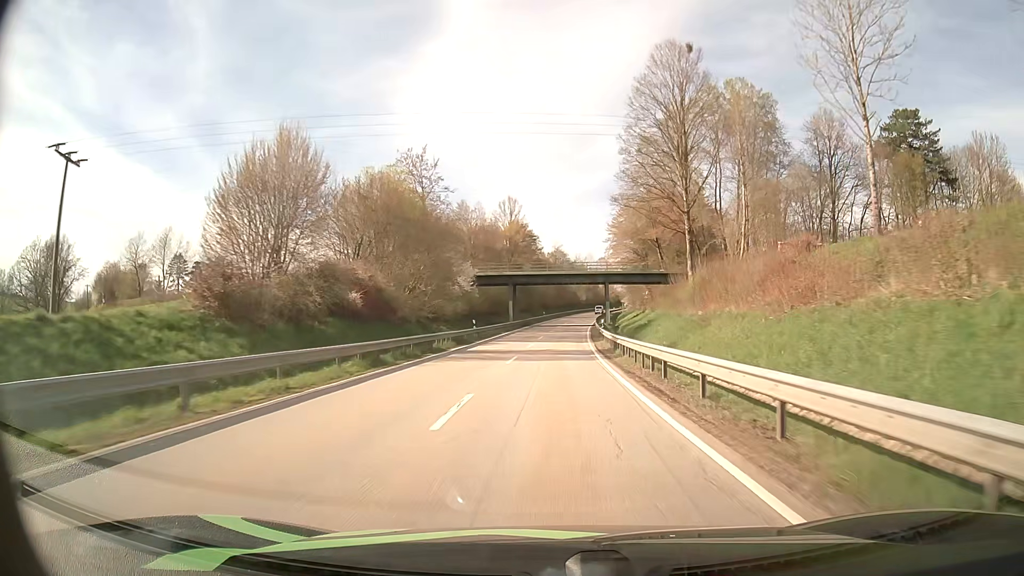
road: secondary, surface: asphalt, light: Day
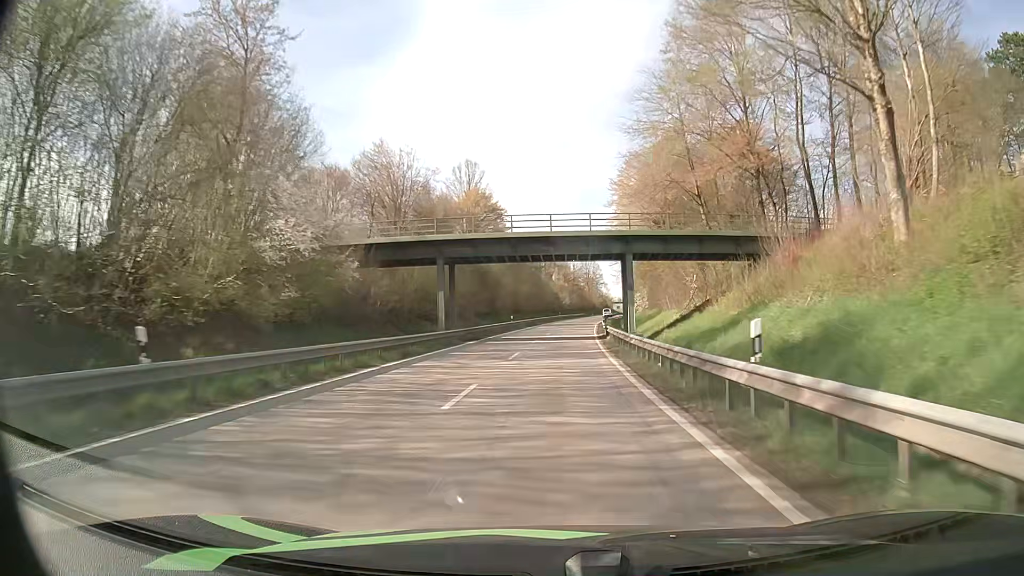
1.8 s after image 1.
(+0.7, +36.7) m; +2°
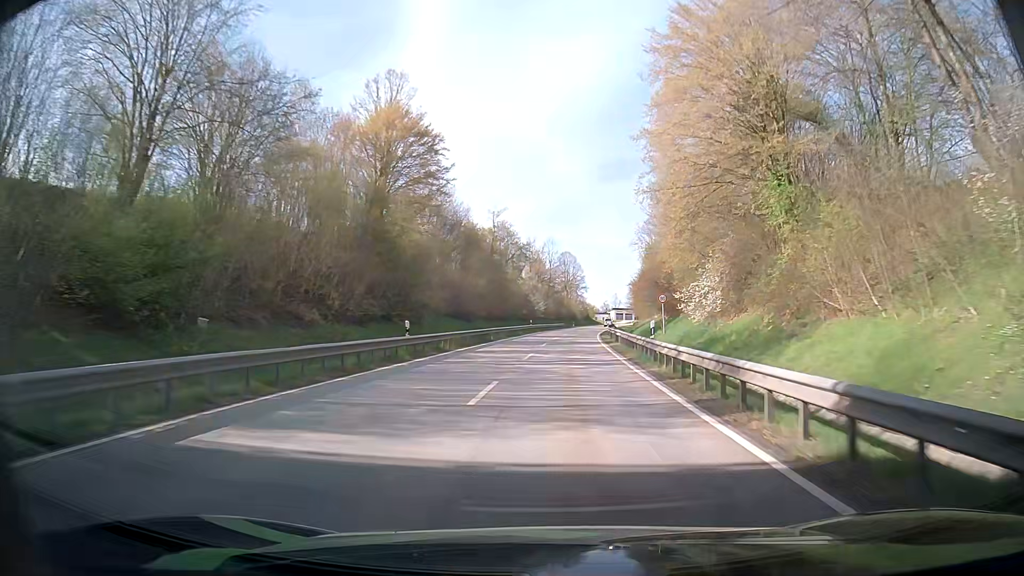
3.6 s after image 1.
(+0.5, +37.5) m; +2°
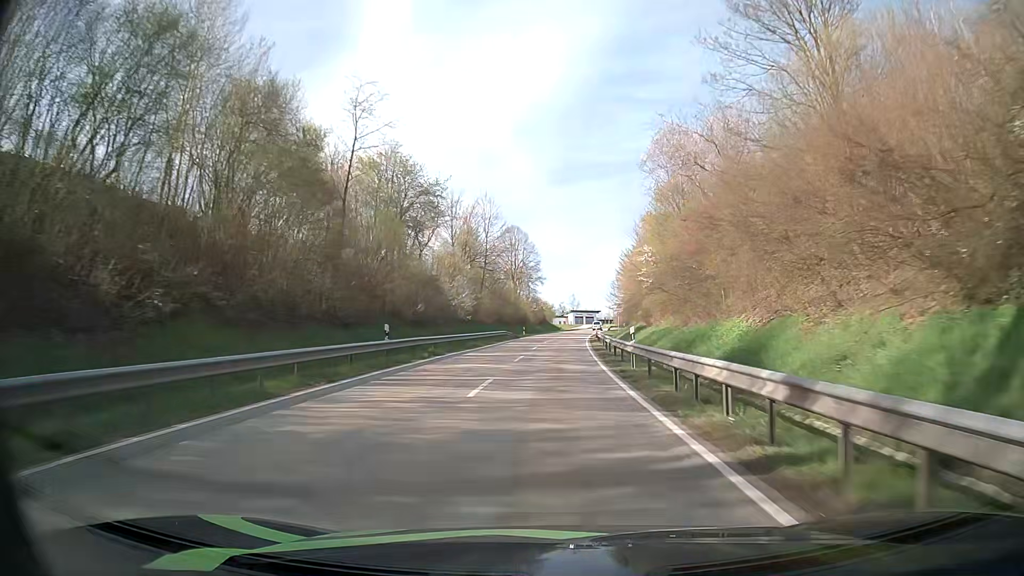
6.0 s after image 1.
(+1.8, +48.9) m; +4°
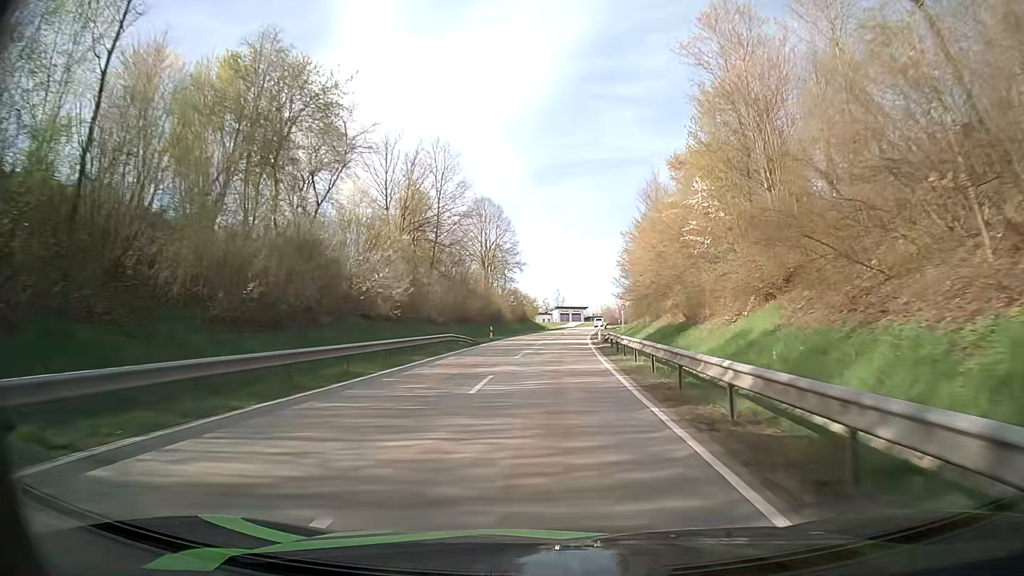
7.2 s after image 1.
(+0.3, +24.5) m; +2°
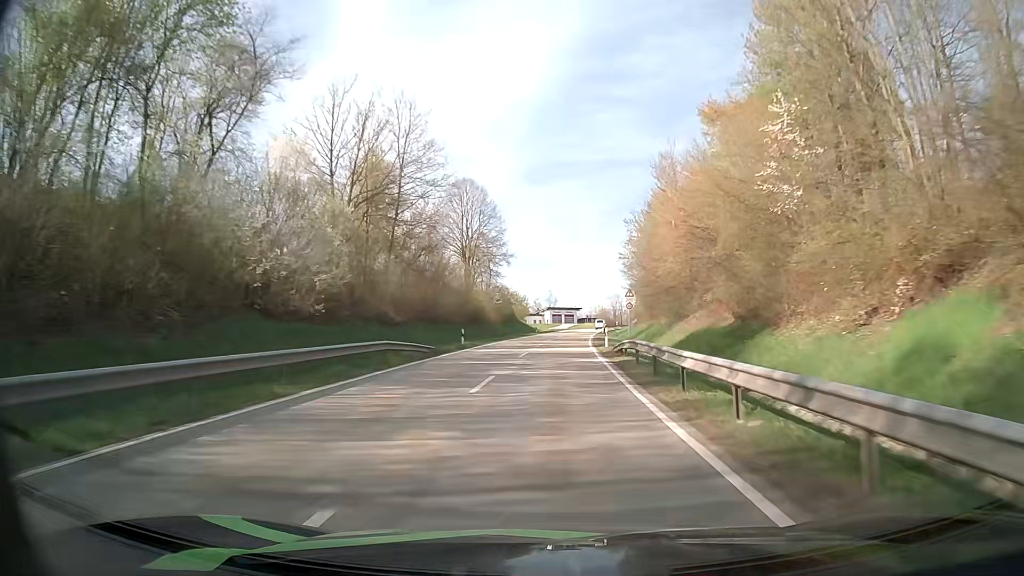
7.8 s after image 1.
(+0.1, +12.3) m; 0°
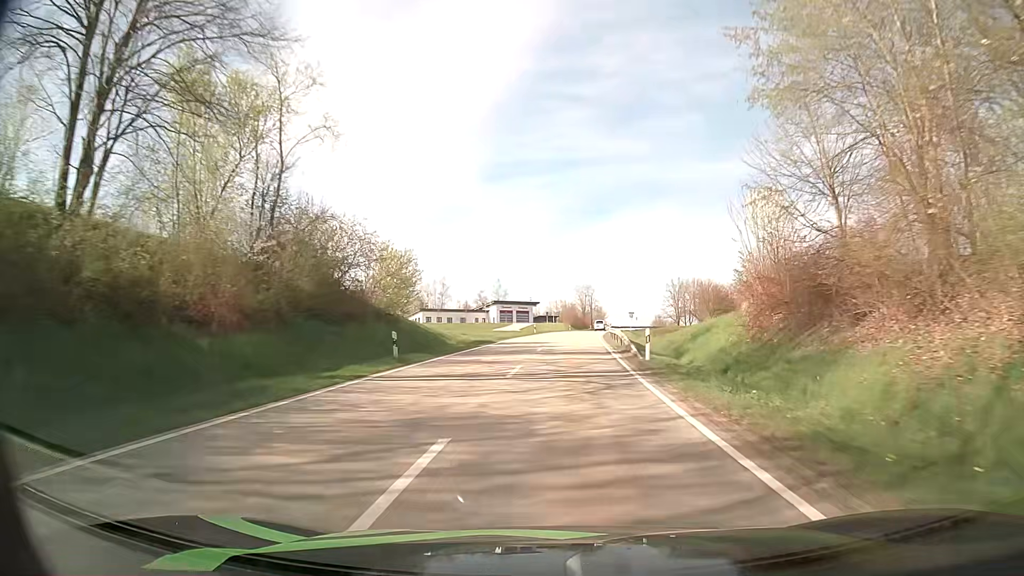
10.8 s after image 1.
(+2.2, +59.8) m; +4°
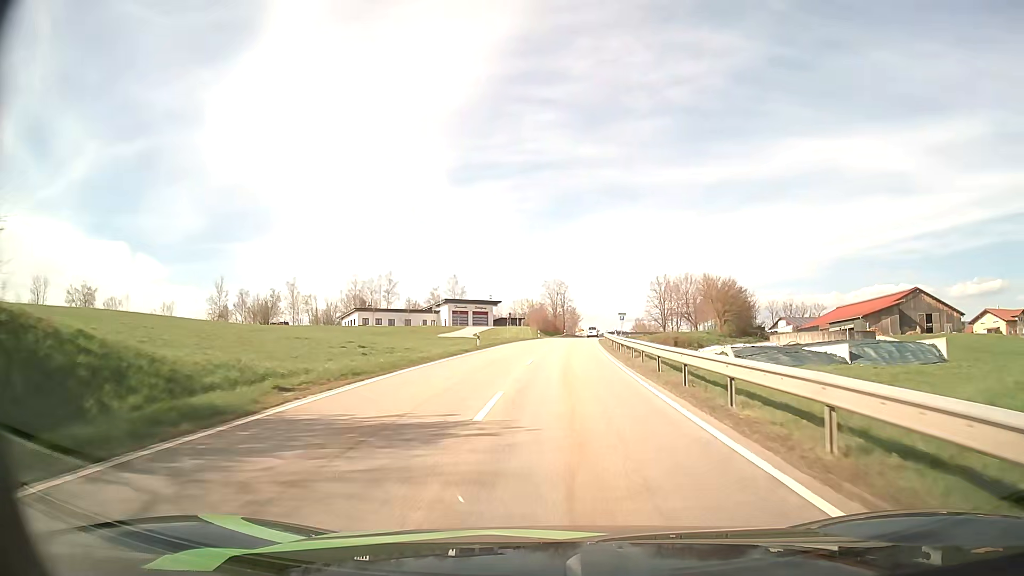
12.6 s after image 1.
(+0.7, +31.5) m; +3°
(0, +10) (0, +20) (+1, +30) (+2, +40) (+2, +50) (+3, +60) (+4, +70) (+4, +80) (+5, +90) (+7, +100) m
